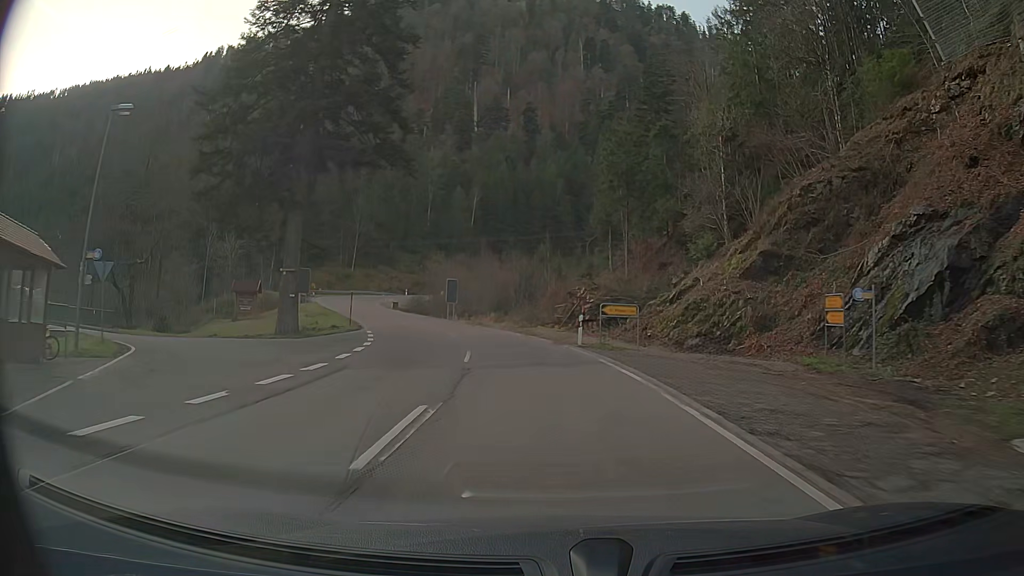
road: secondary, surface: asphalt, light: Day
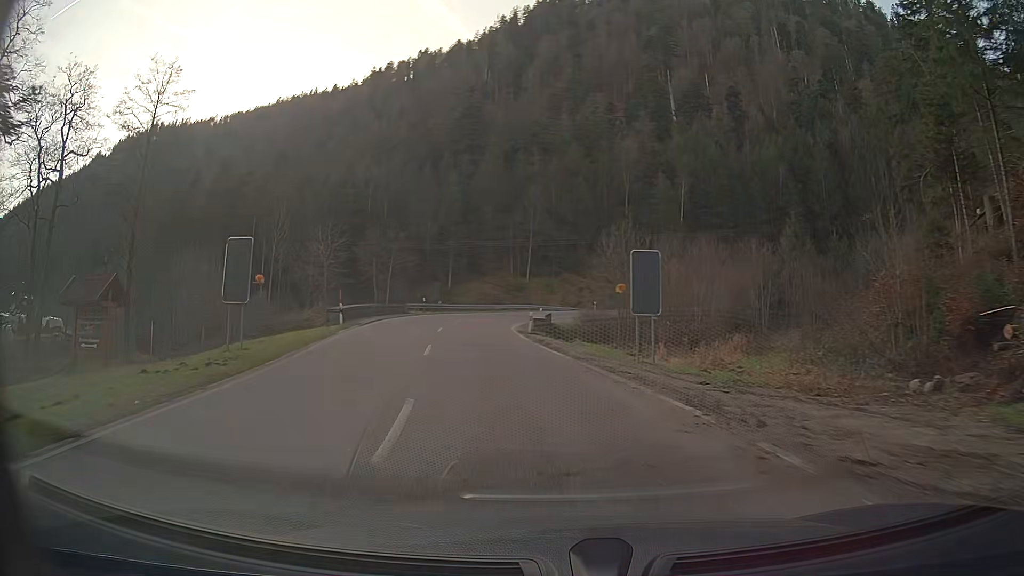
(-4.9, +36.1) m; -19°
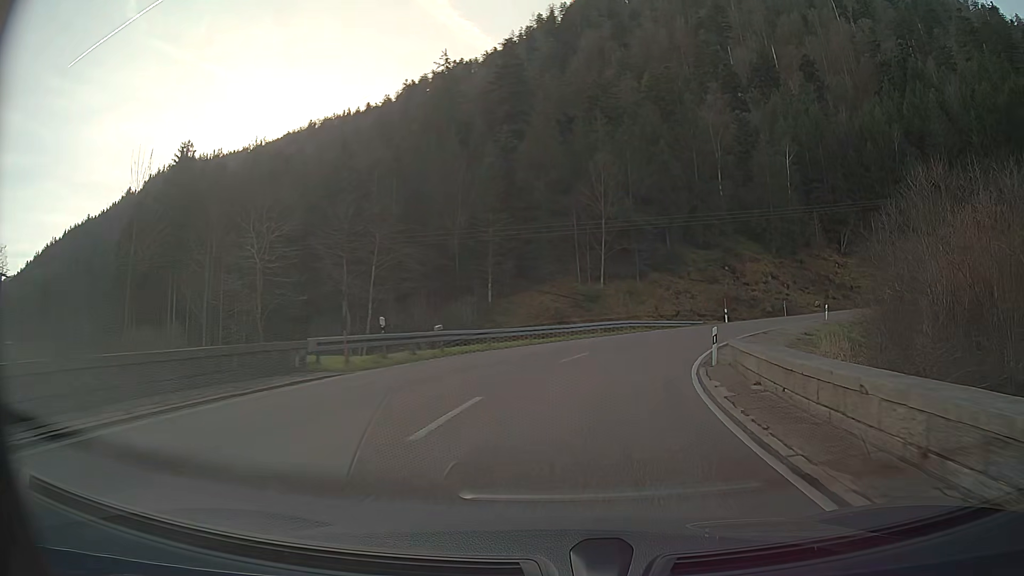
(-2.3, +34.4) m; -1°
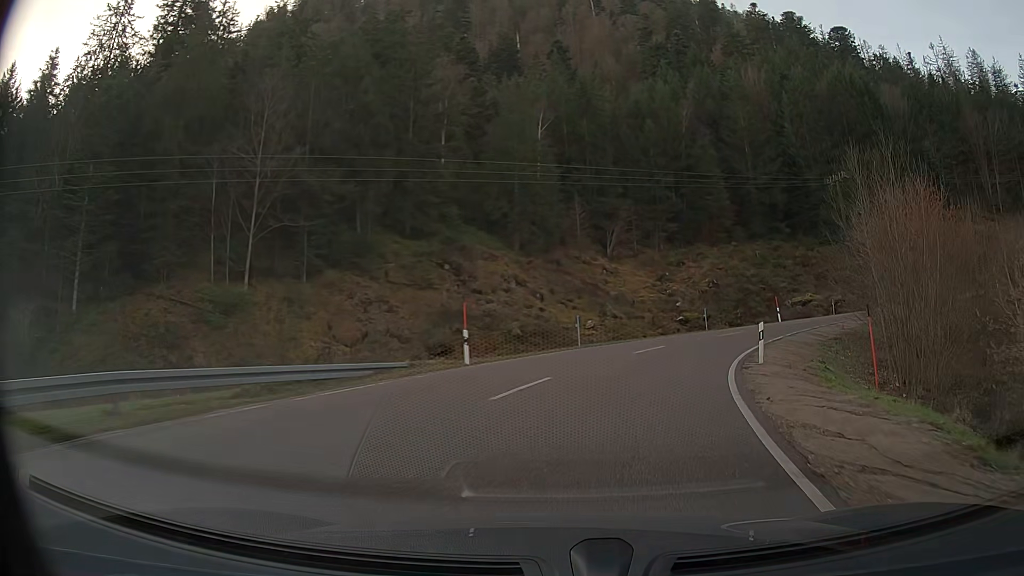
(+6.5, +30.8) m; +26°
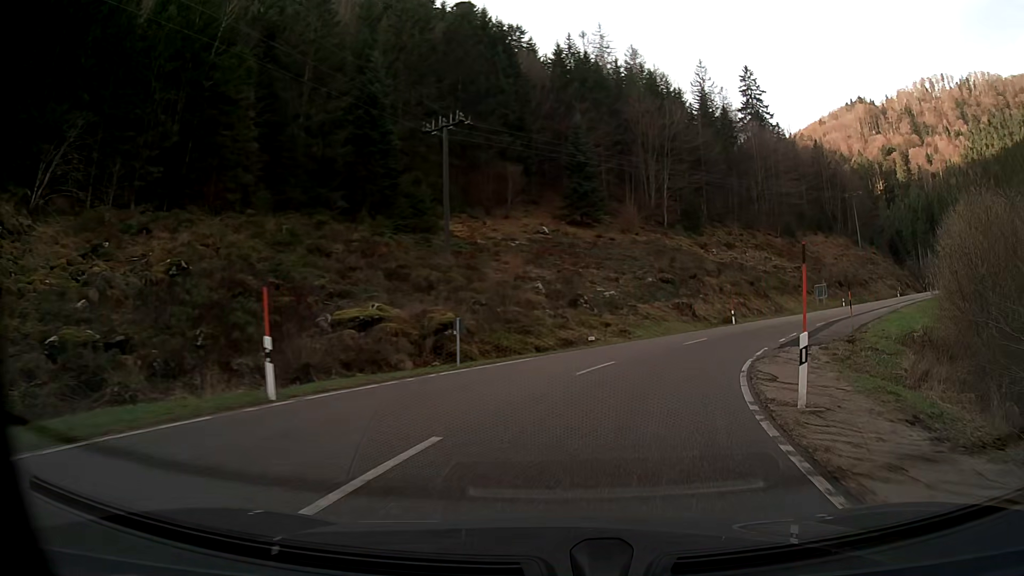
(+13.2, +37.4) m; +39°
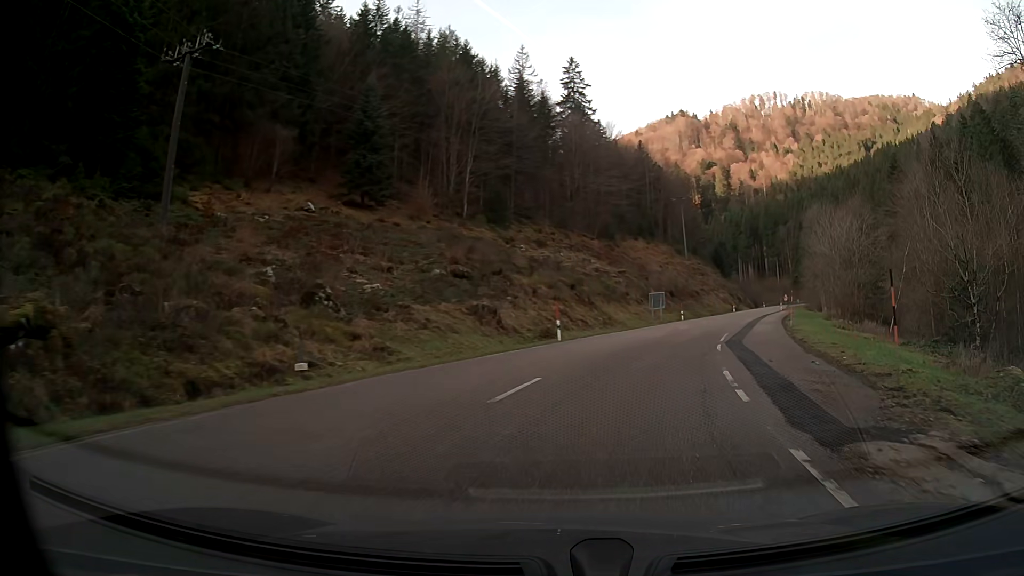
(+2.5, +16.4) m; +17°
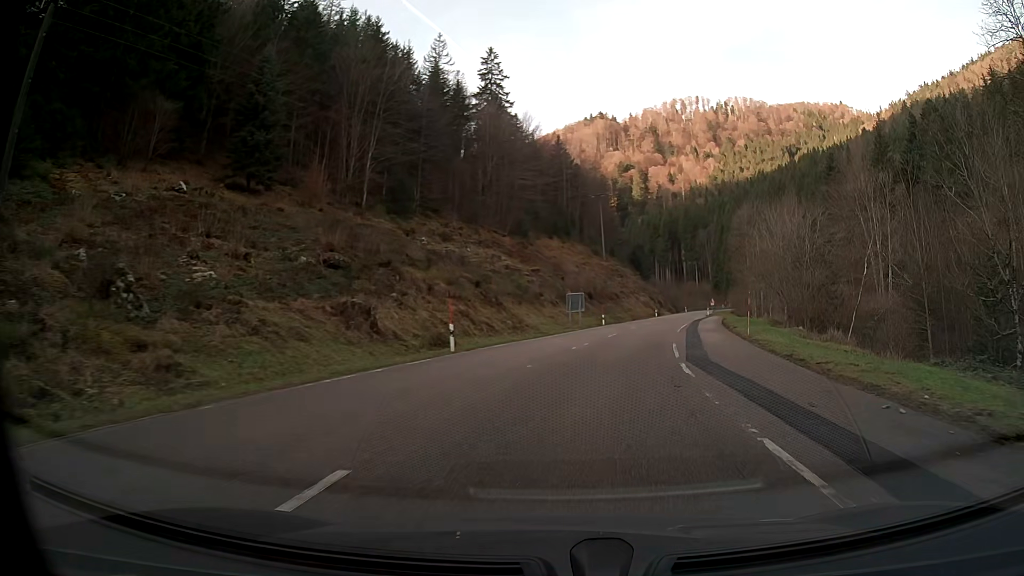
(+0.5, +8.5) m; +6°
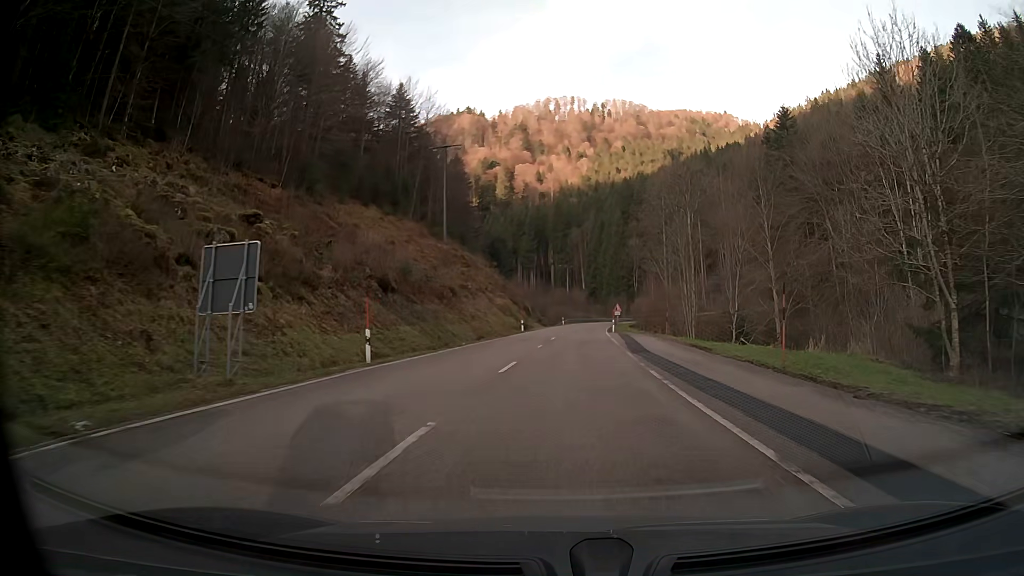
(+5.6, +43.9) m; +12°
(0, +10) (0, +20) (+1, +30) (+1, +40) (+2, +50) (+2, +60) (+3, +70) (+4, +80) (+5, +90) (+7, +100) m
